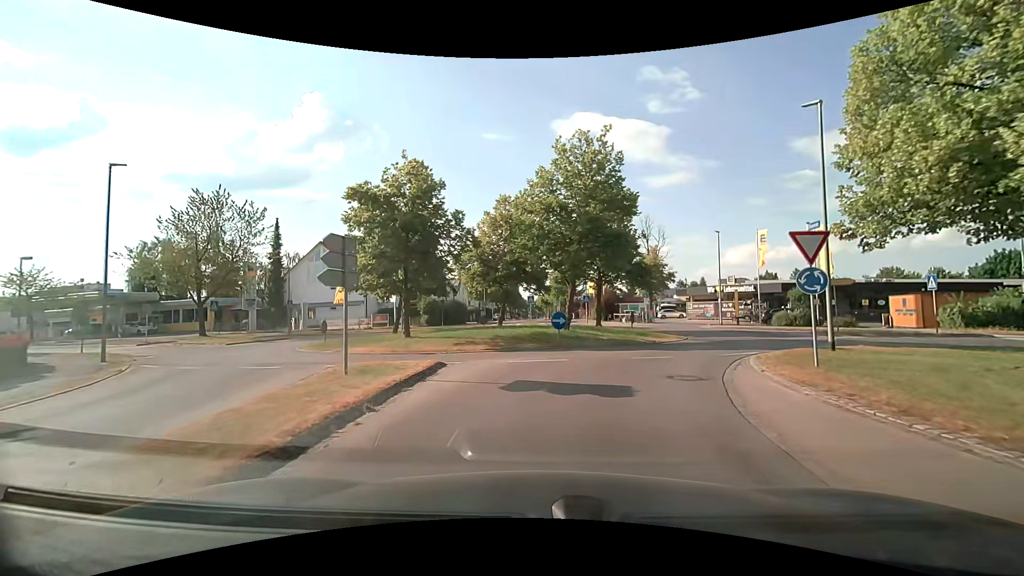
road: tertiary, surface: asphalt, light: Day
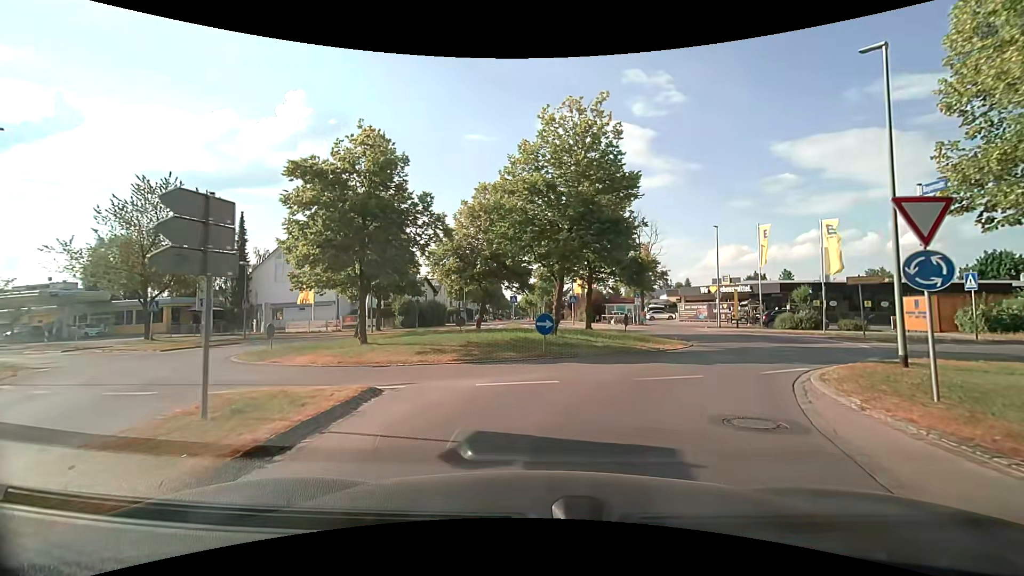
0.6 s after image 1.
(0.0, +3.8) m; +1°
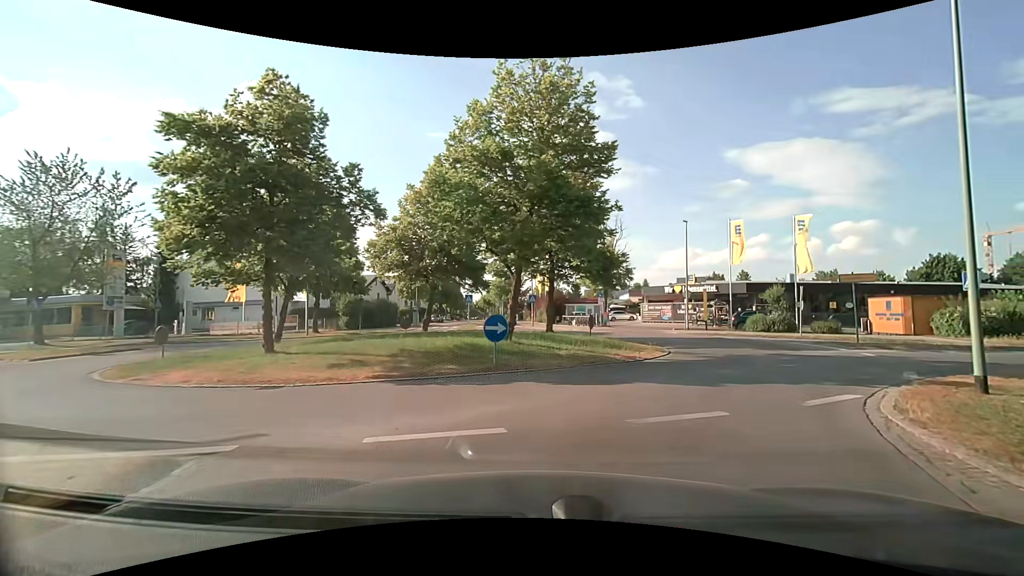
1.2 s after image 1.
(+0.2, +3.7) m; +5°
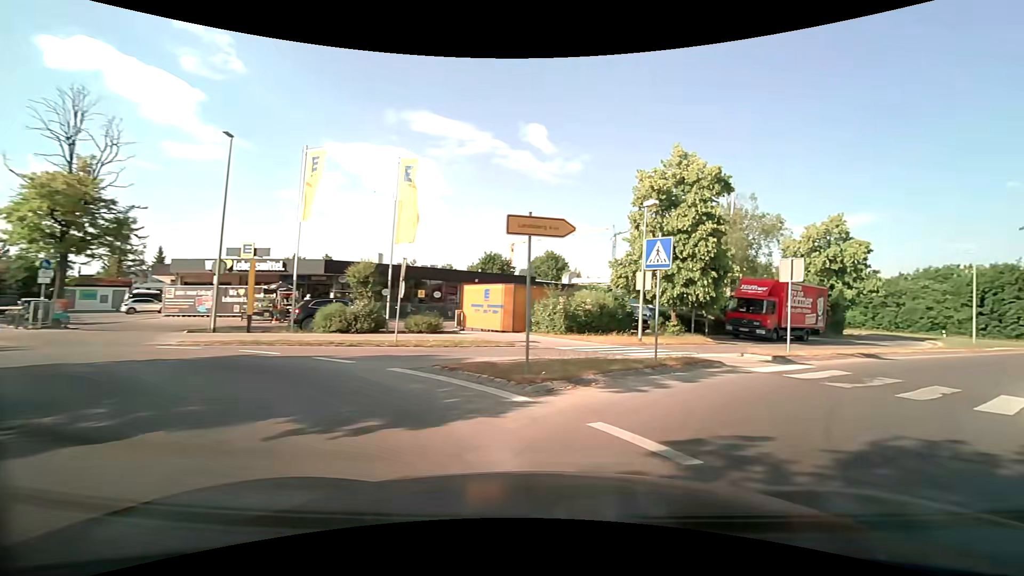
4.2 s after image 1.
(+4.9, +14.6) m; +44°
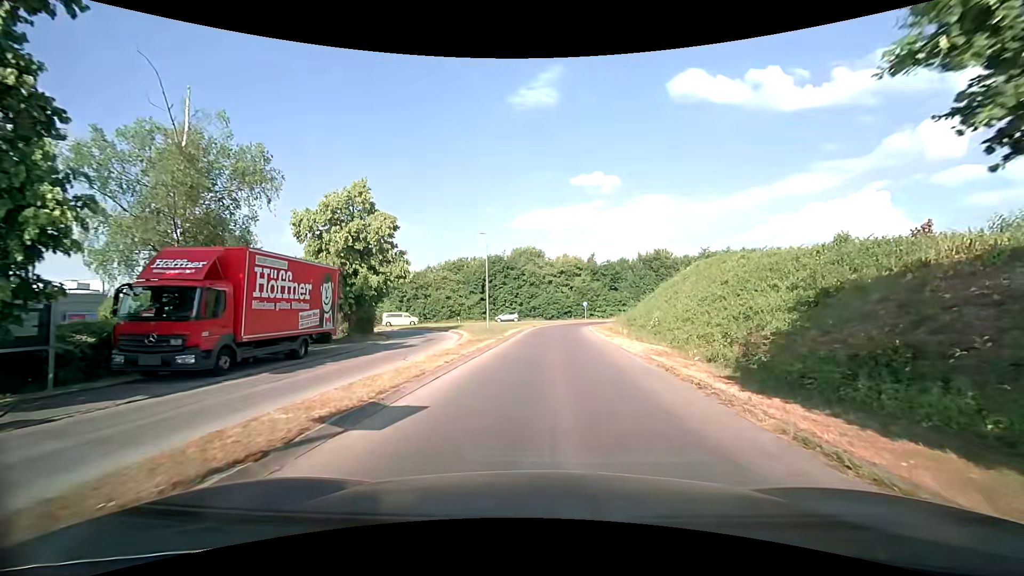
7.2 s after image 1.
(+8.4, +14.5) m; +47°
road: secondary_link
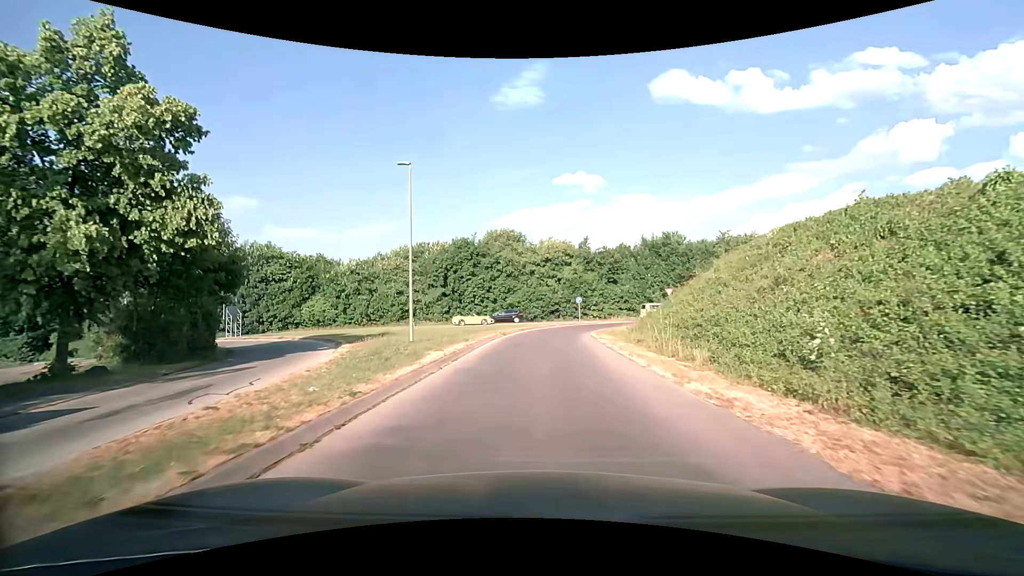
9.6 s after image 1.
(+0.8, +18.7) m; +2°
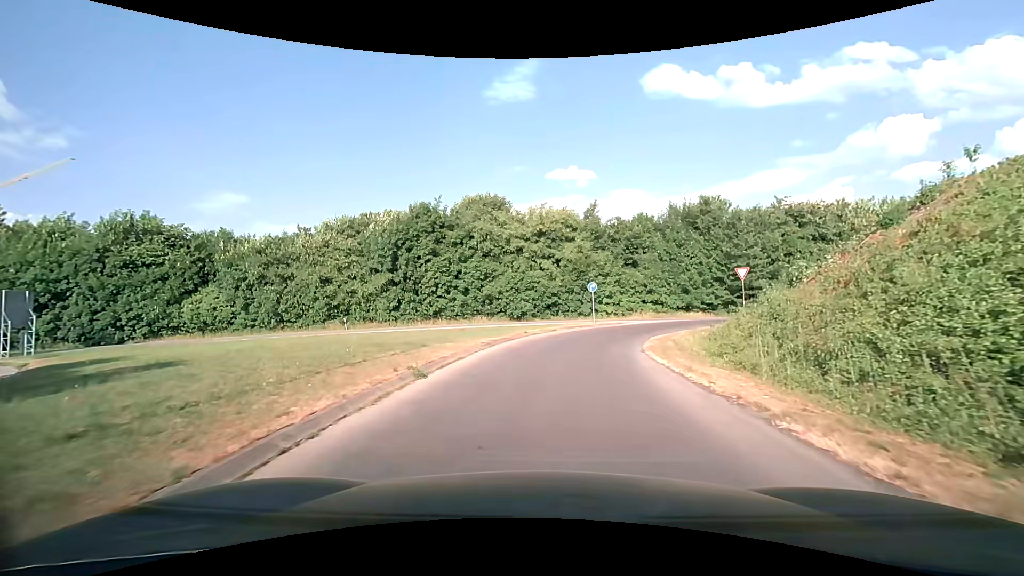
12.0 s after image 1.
(+0.2, +19.2) m; +1°
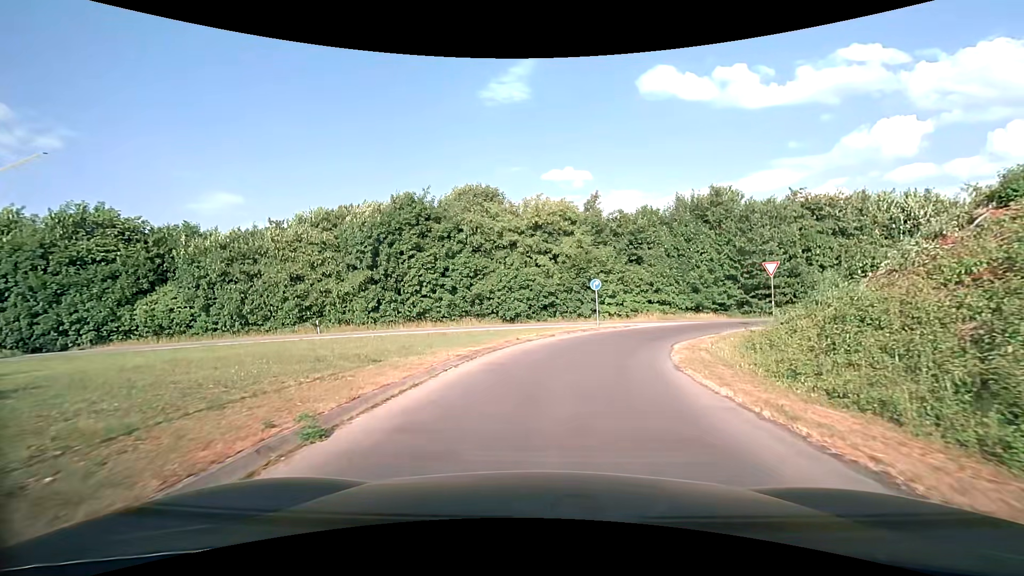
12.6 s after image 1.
(0.0, +4.3) m; 0°
(0, +10) (+3, +20) (+7, +28) (+15, +35) (+24, +38) (+34, +41) (+44, +43) (+54, +44) (+63, +46) (+73, +48) m
